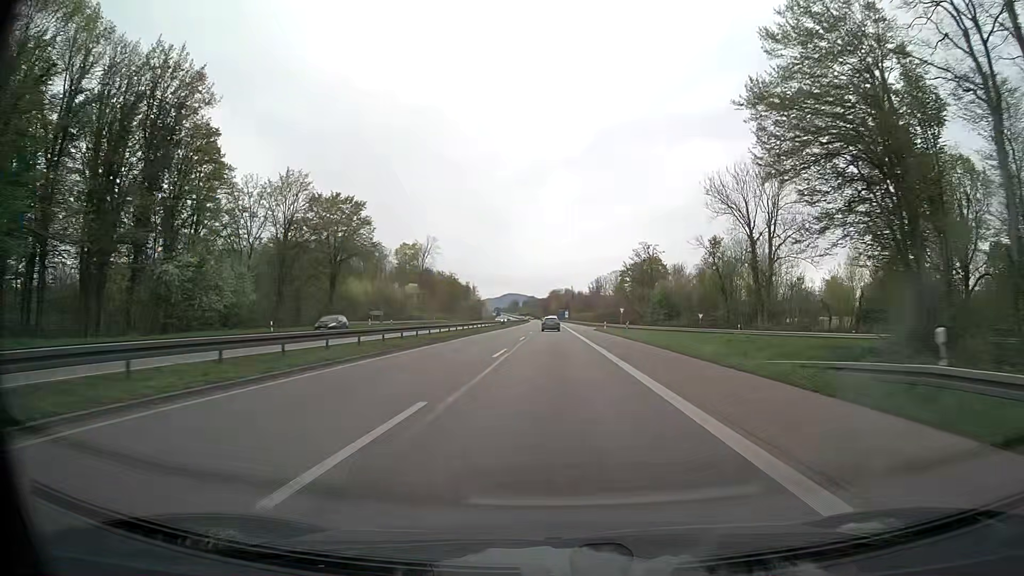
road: trunk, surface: asphalt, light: Day
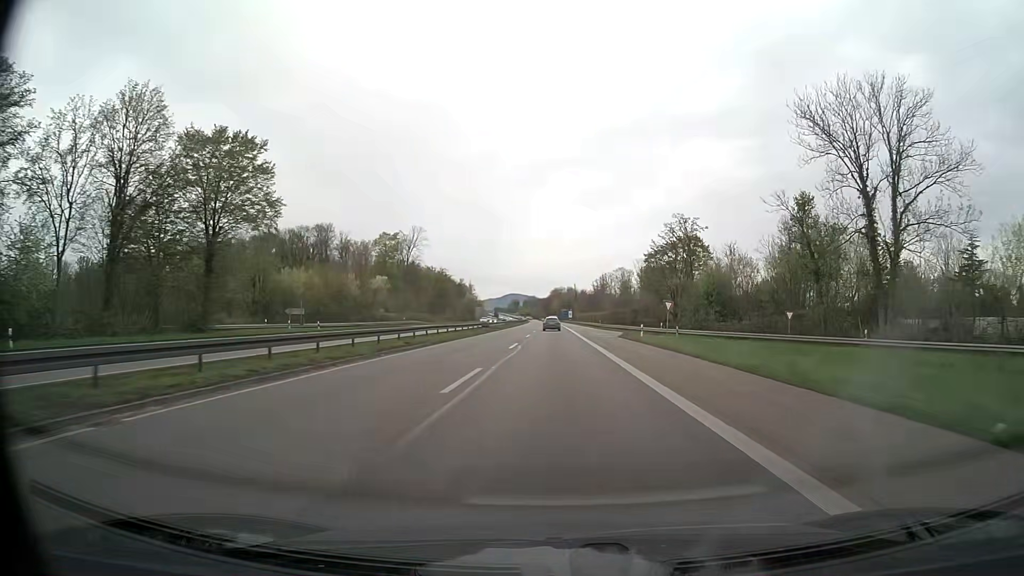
(-0.1, +29.3) m; 0°
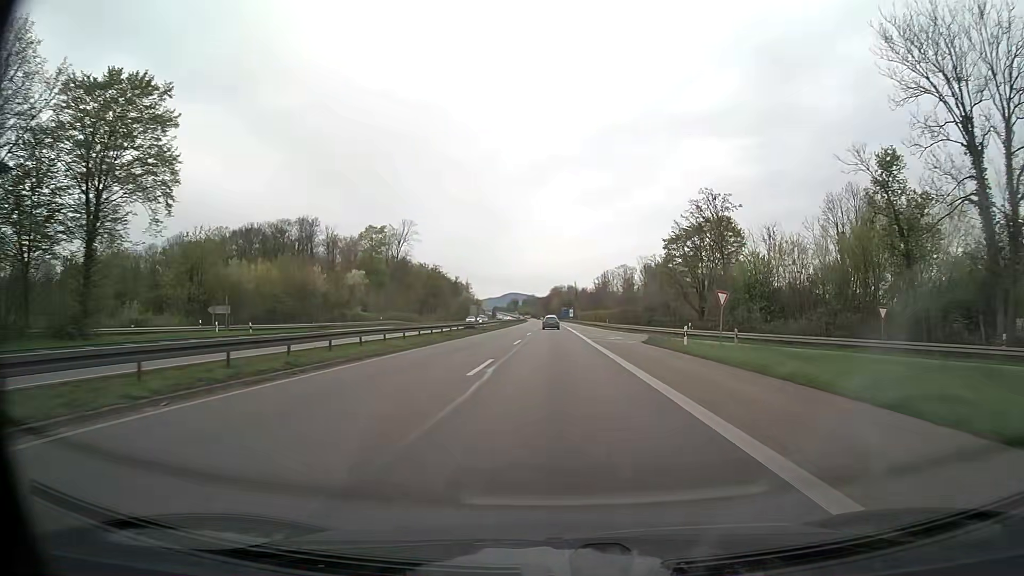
(0.0, +14.7) m; 0°
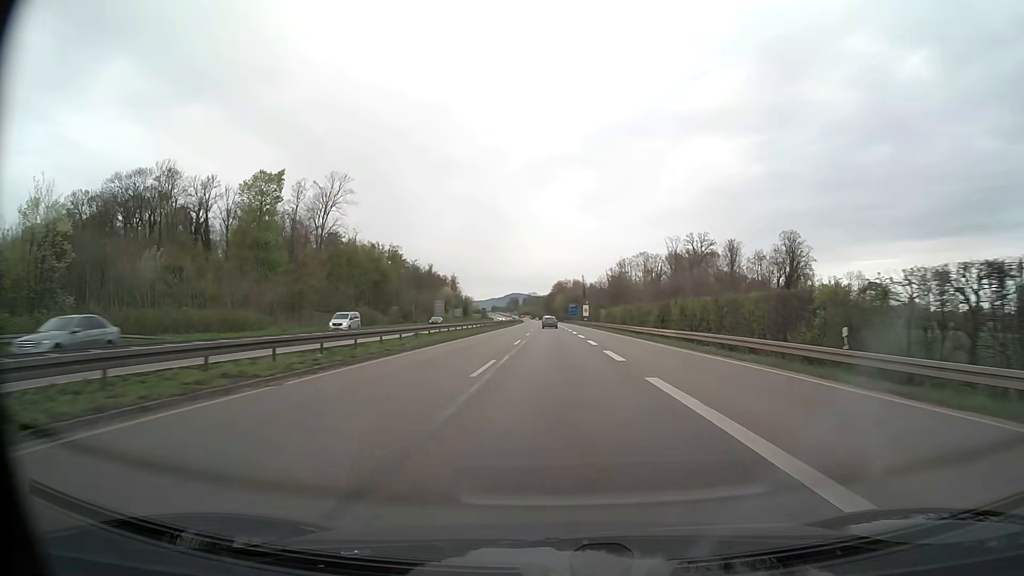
(-0.1, +73.7) m; 0°
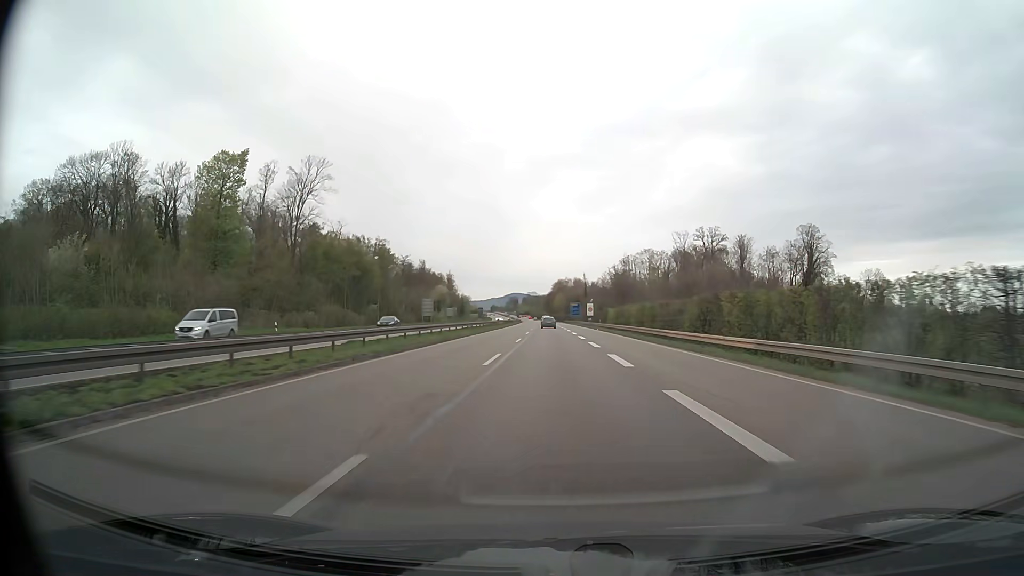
(0.0, +14.8) m; 0°
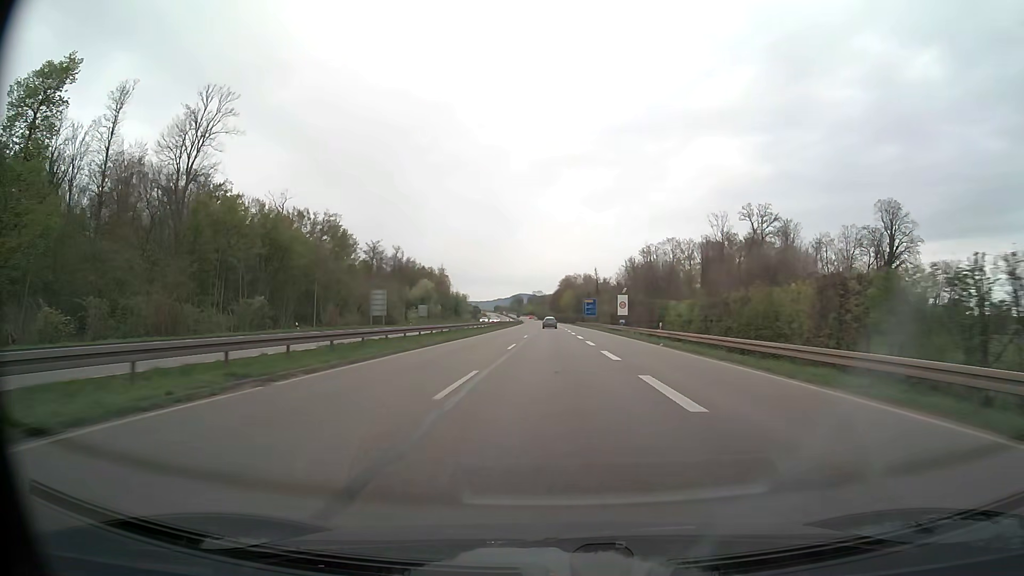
(-0.2, +44.6) m; -1°
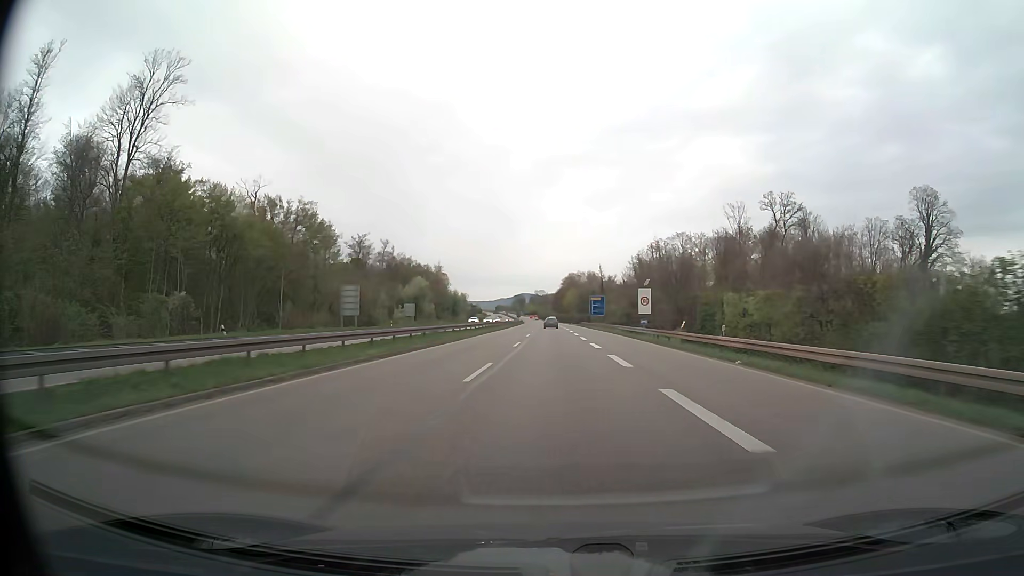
(0.0, +14.9) m; 0°
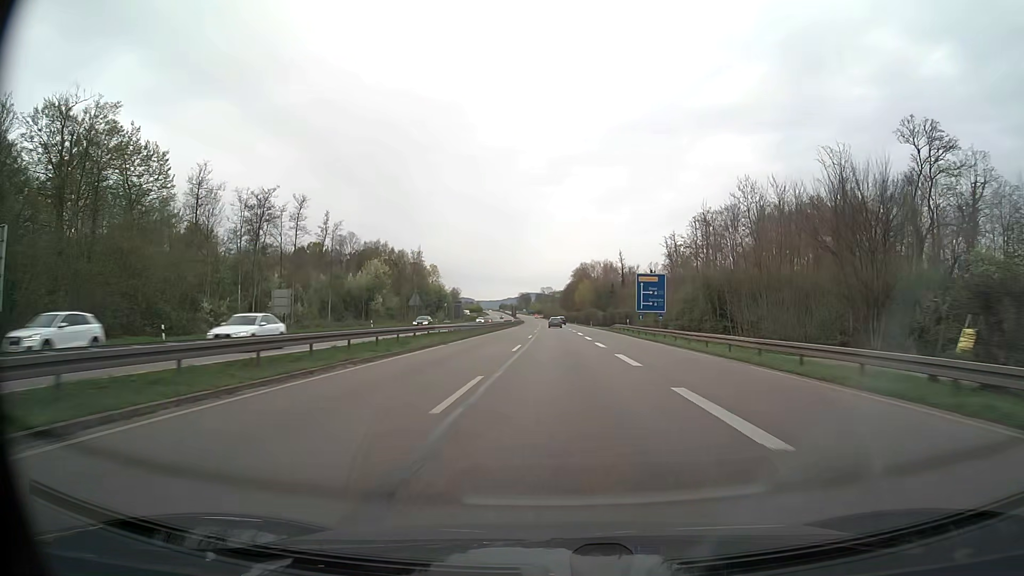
(-0.3, +60.1) m; -1°
(0, +10) (0, +20) (0, +30) (0, +40) (0, +50) (0, +60) (0, +70) (0, +80) (0, +90) (0, +100) m
